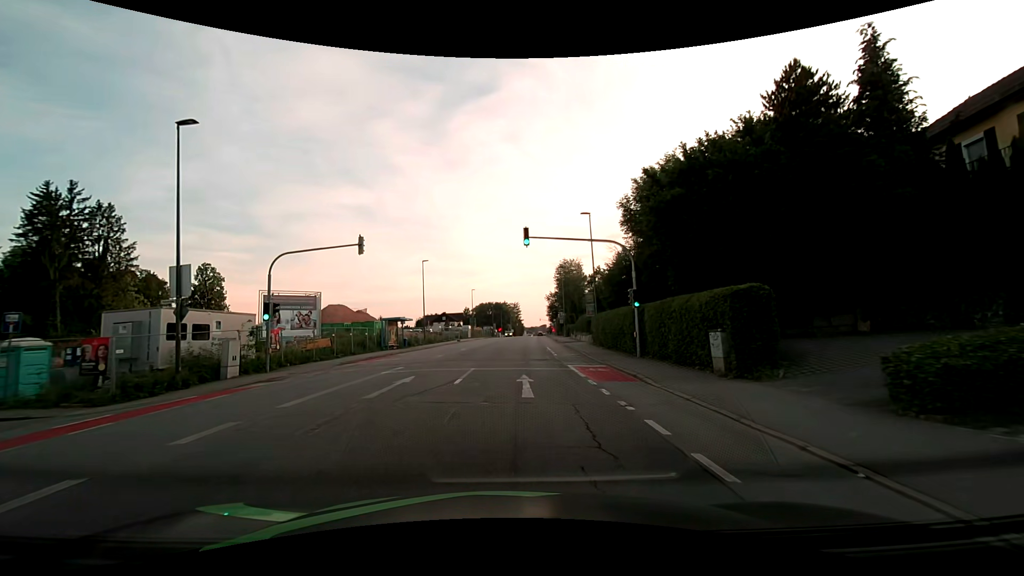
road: tertiary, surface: asphalt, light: Day
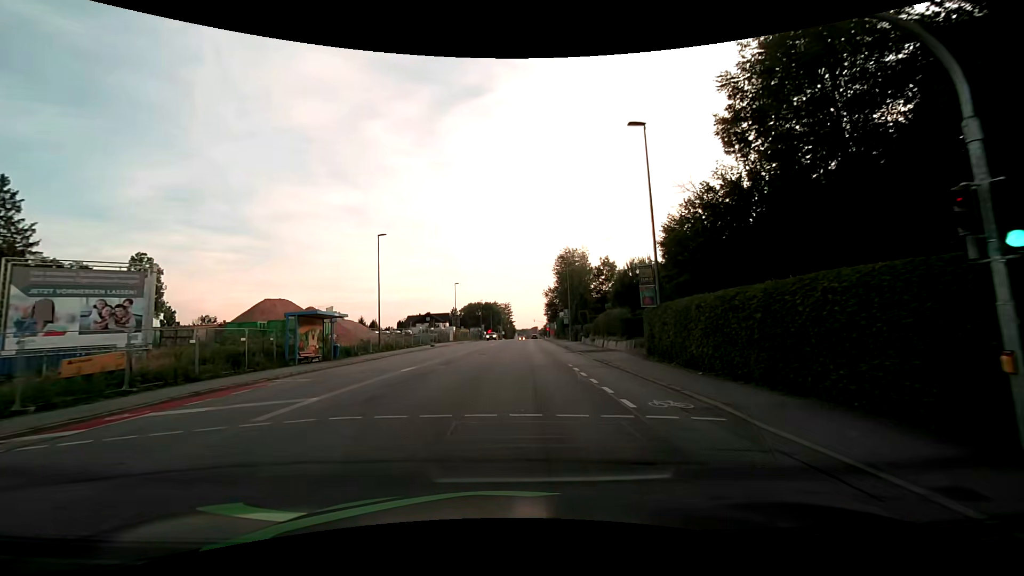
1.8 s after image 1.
(0.0, +17.7) m; +1°
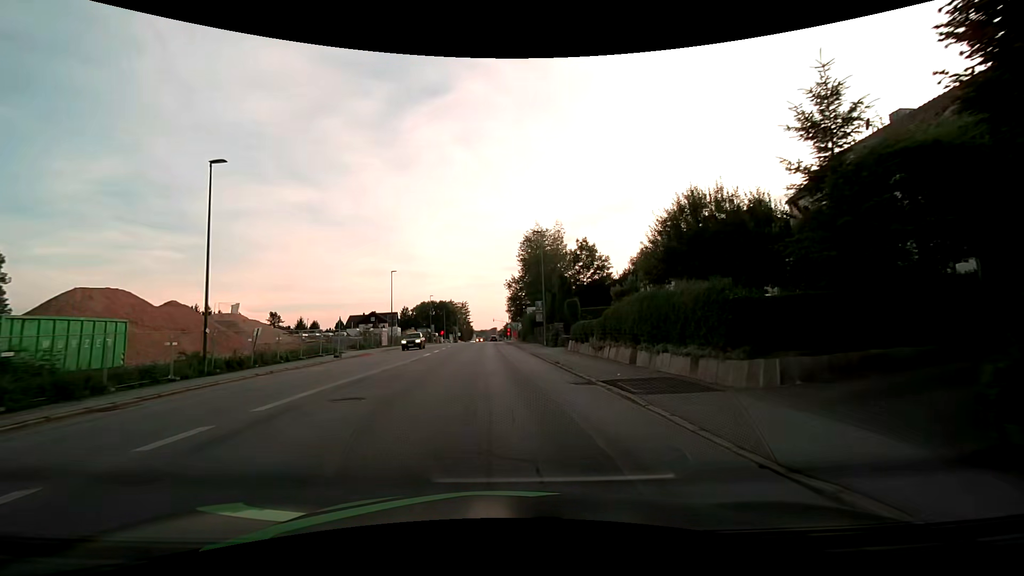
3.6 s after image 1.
(+0.8, +19.0) m; +5°
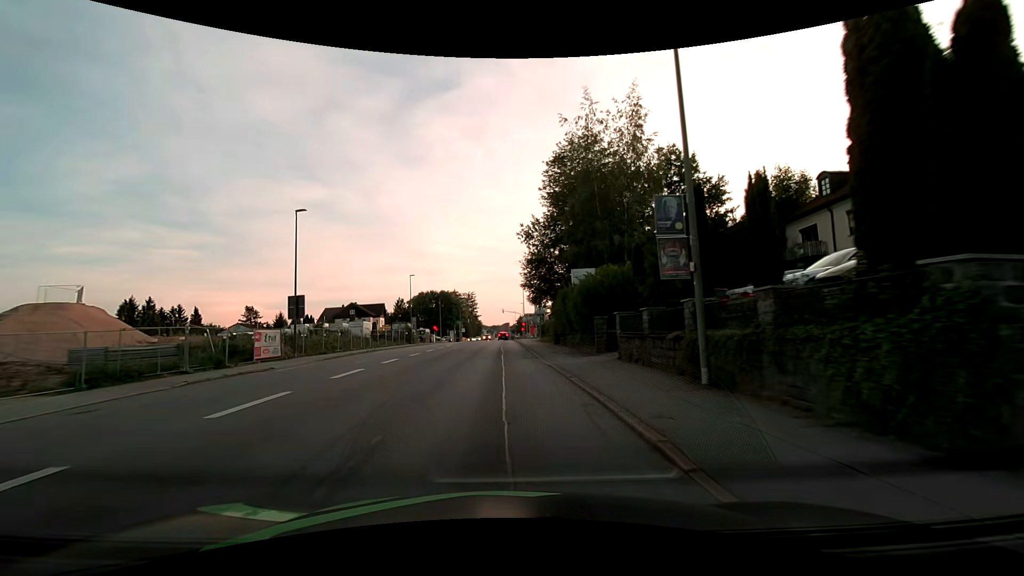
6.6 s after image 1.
(-0.5, +34.1) m; -1°
